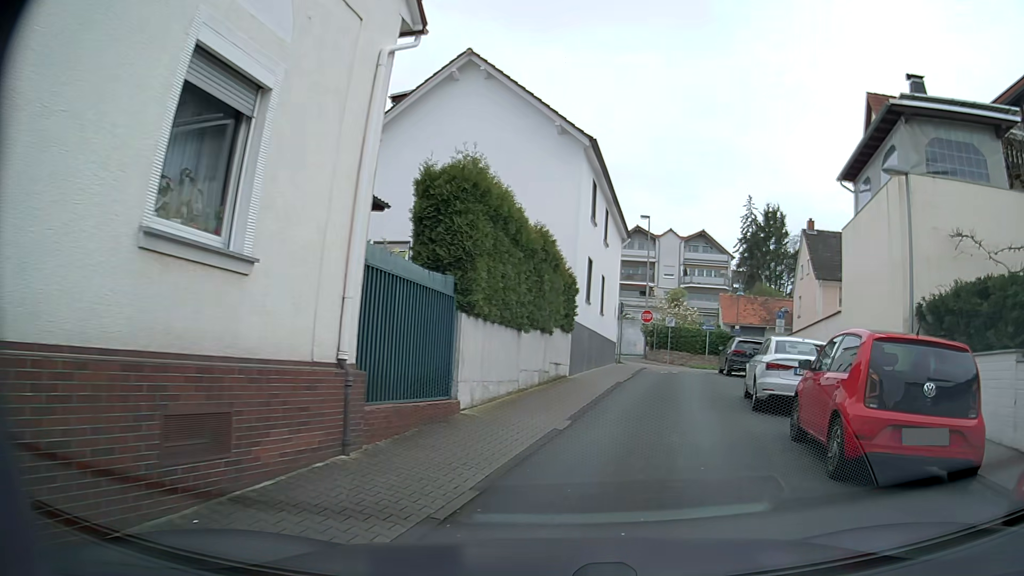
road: residential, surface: asphalt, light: Day
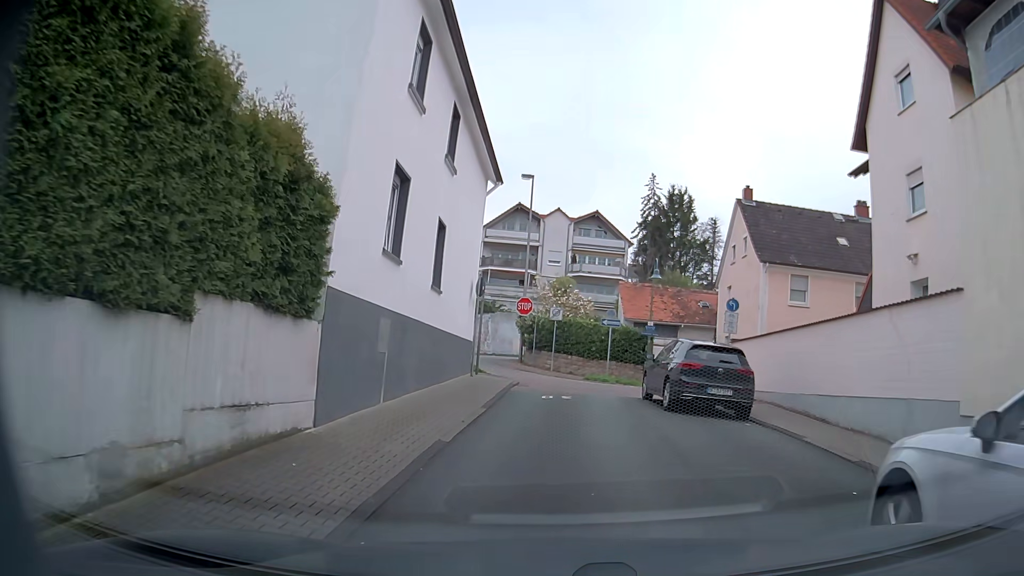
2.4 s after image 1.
(+1.4, +11.9) m; +10°
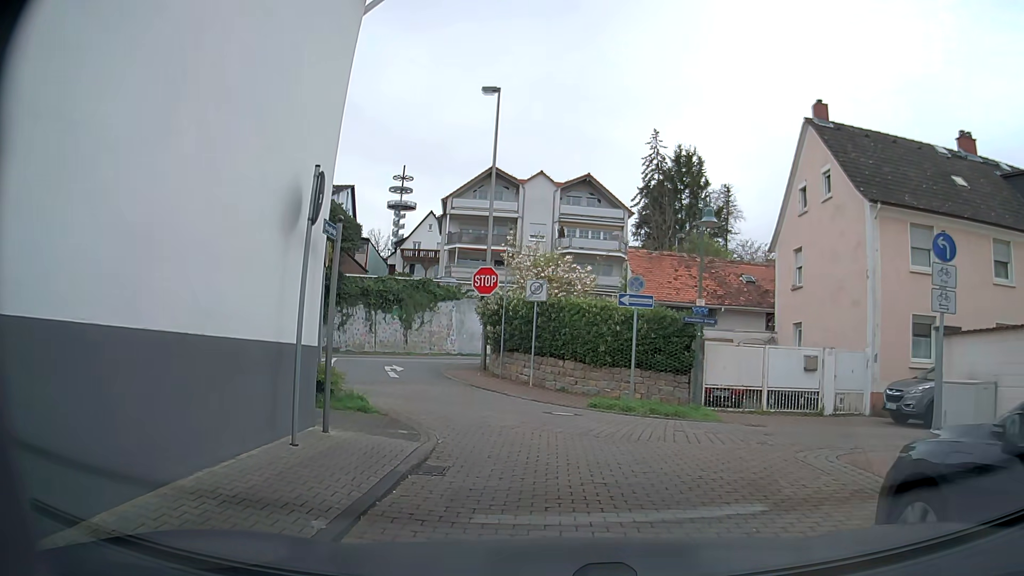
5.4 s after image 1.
(+0.2, +12.7) m; +2°
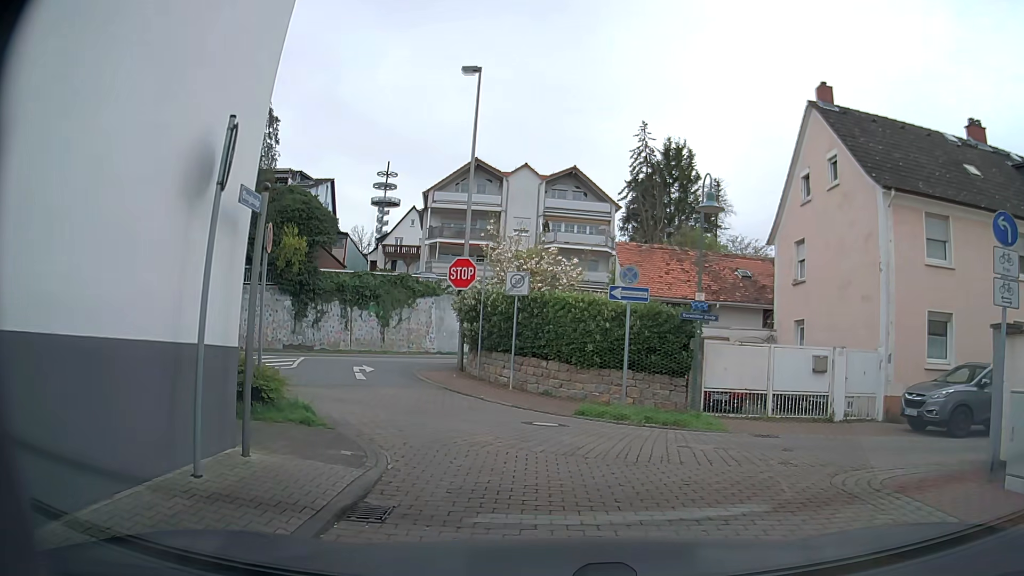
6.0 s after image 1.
(0.0, +1.7) m; -1°
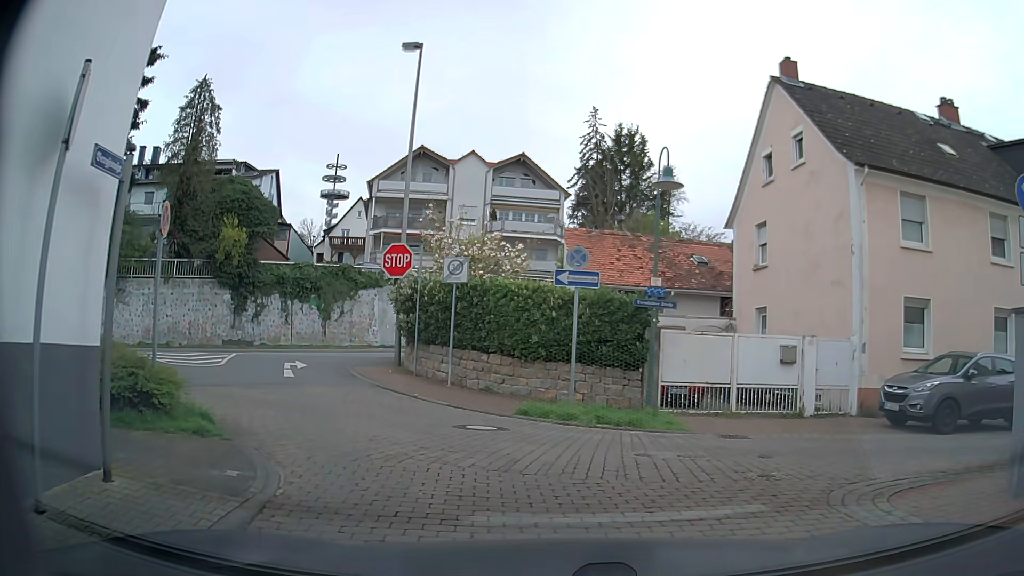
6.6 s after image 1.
(+0.1, +1.4) m; +3°
